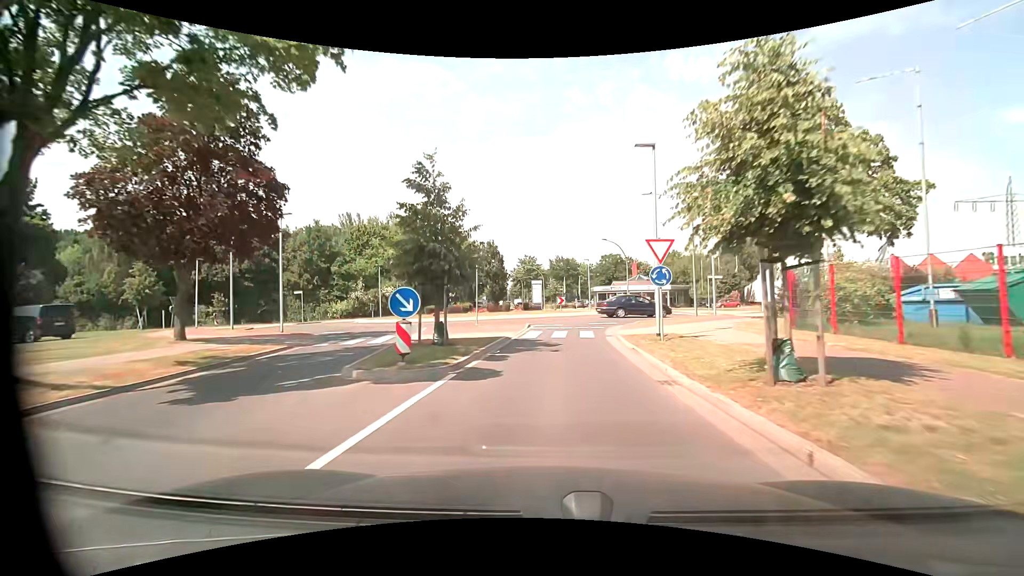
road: unclassified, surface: asphalt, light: Day
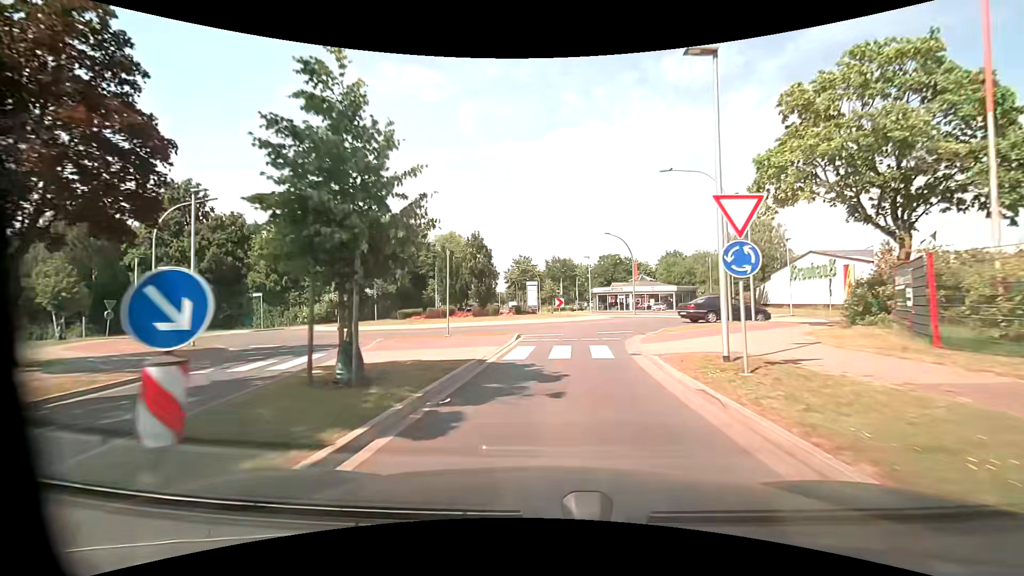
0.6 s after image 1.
(0.0, +6.0) m; +1°
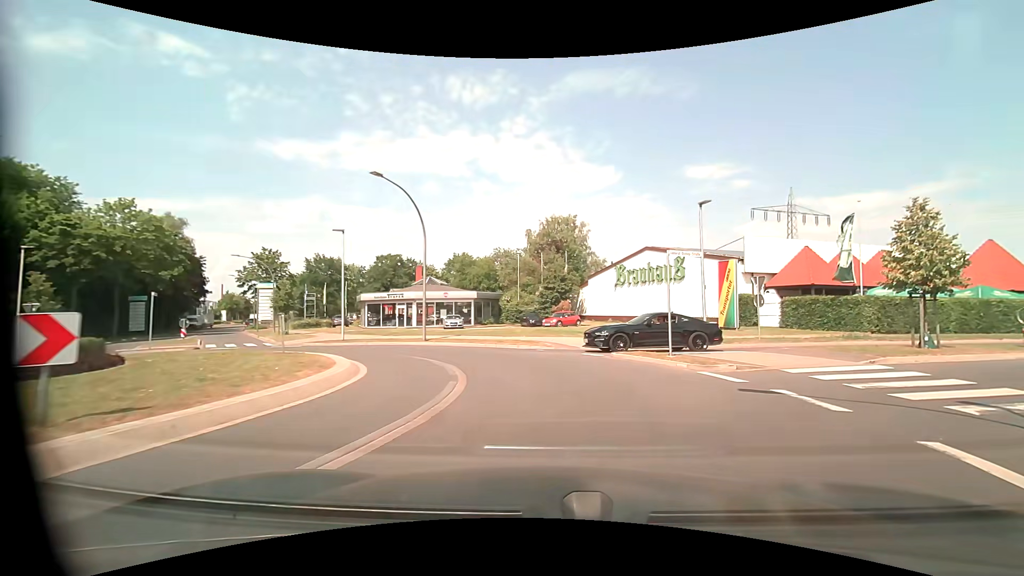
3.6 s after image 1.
(+2.4, +22.7) m; +24°
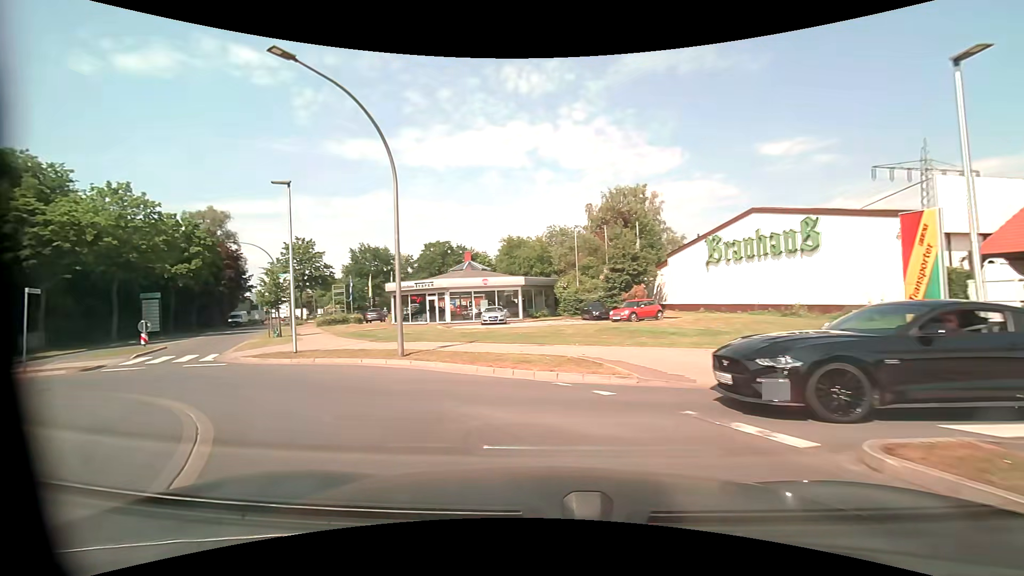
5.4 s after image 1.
(+0.3, +10.6) m; -6°
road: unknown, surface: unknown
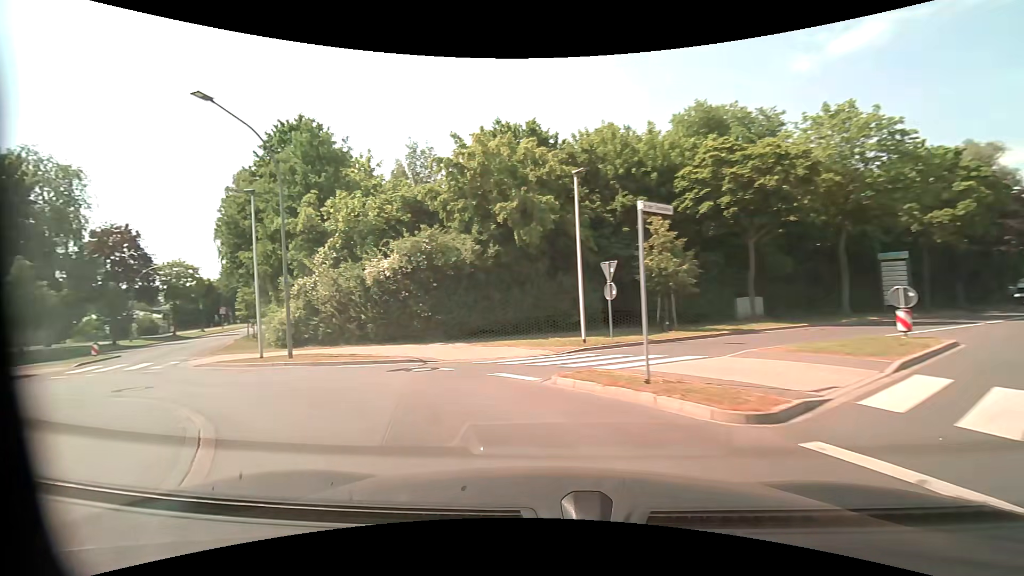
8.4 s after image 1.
(-9.6, +13.5) m; -72°
